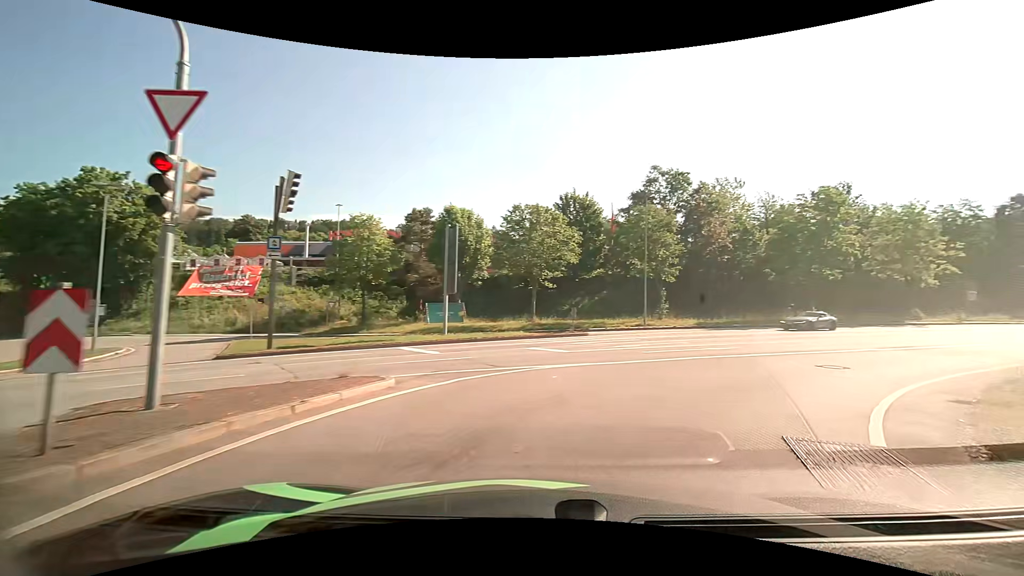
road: primary_link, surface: asphalt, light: Day
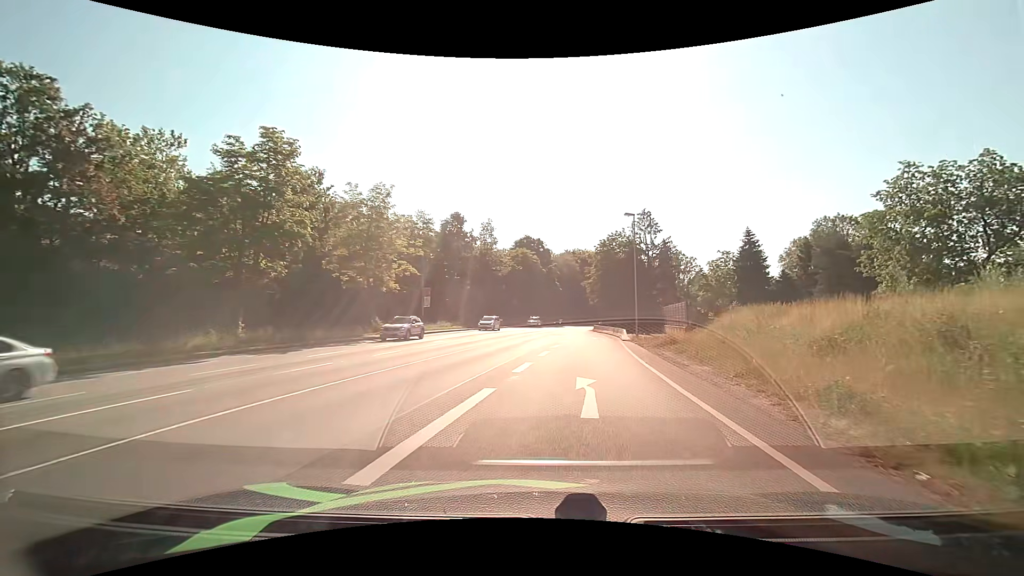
(+12.2, +19.0) m; +53°
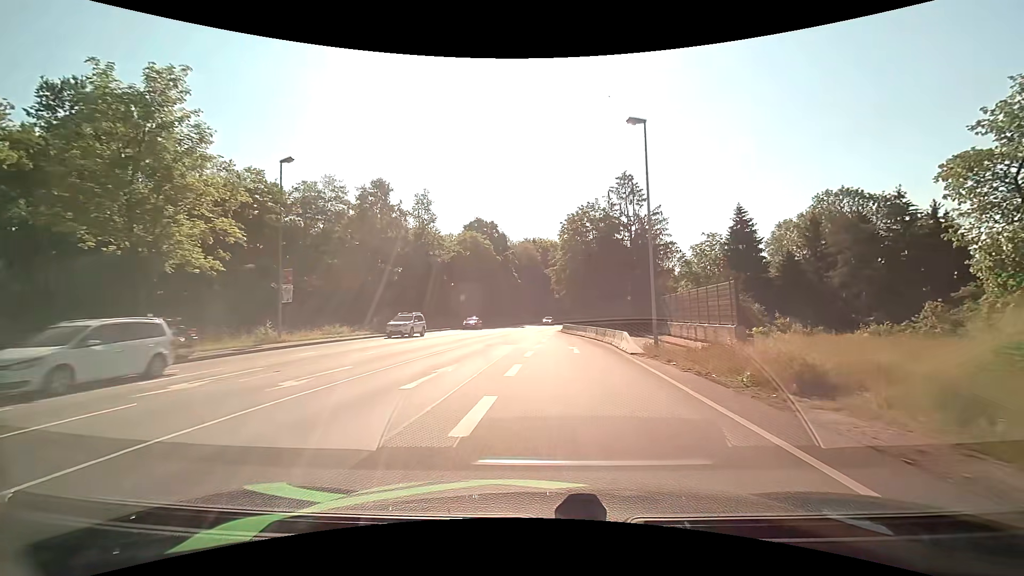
(+1.0, +19.2) m; +4°
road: primary
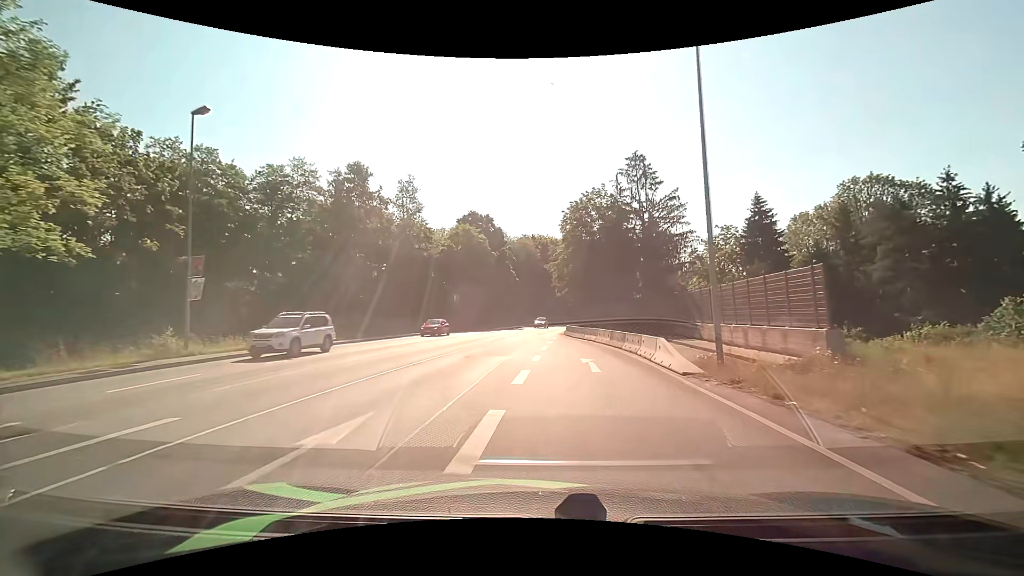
(0.0, +7.4) m; 0°
